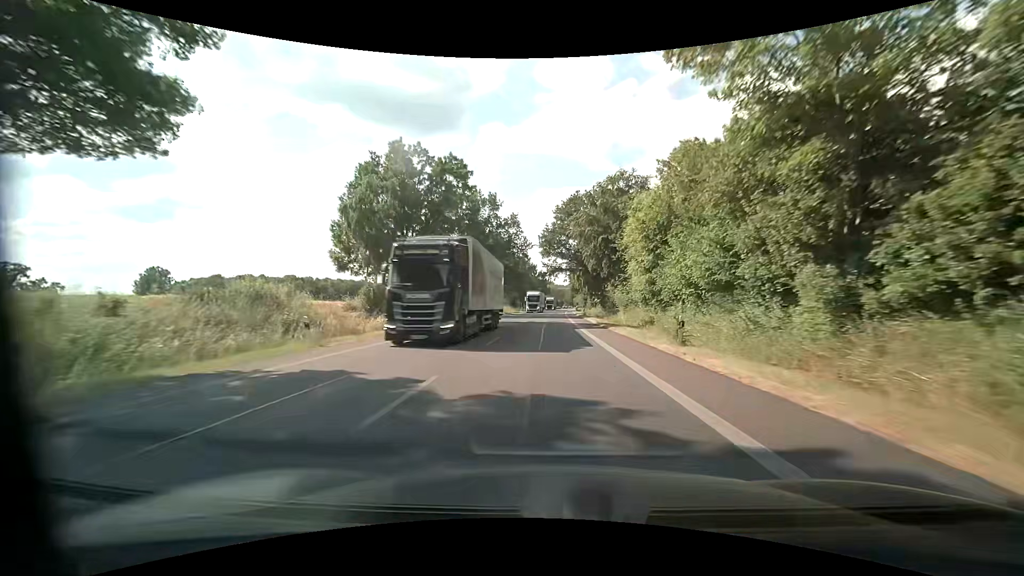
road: primary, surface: asphalt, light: Day
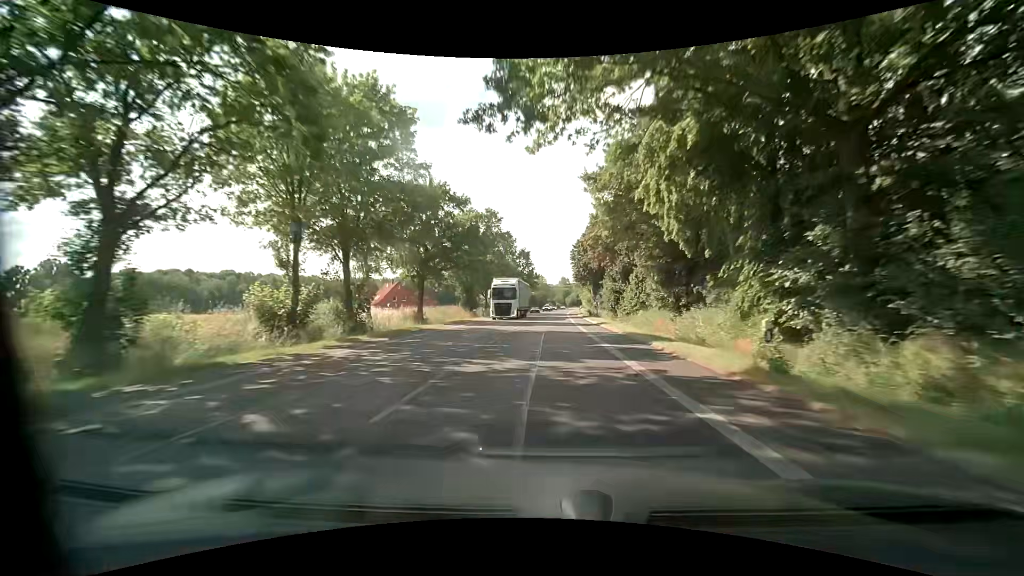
(+0.5, +58.3) m; +1°
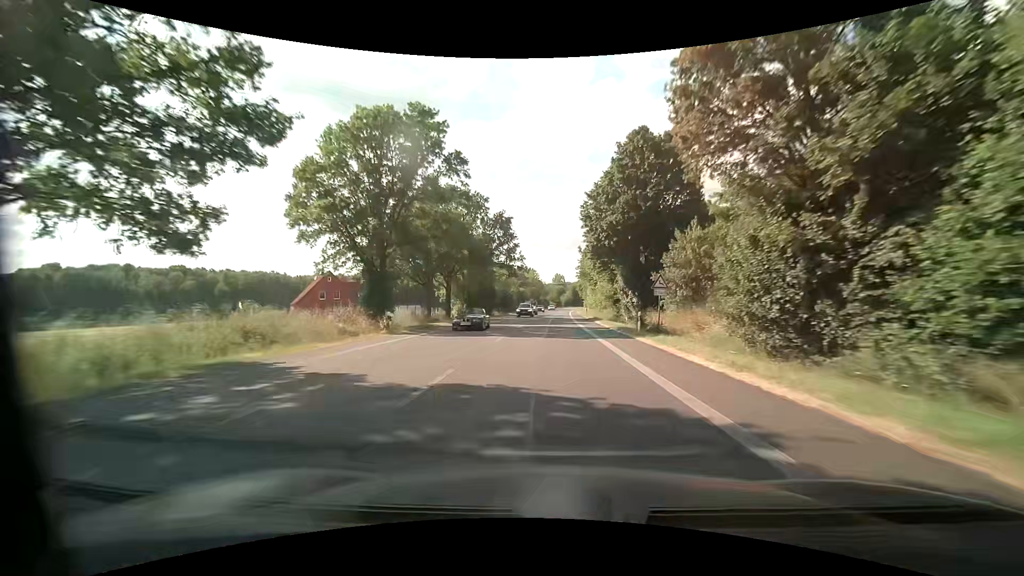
(+0.3, +34.8) m; +1°
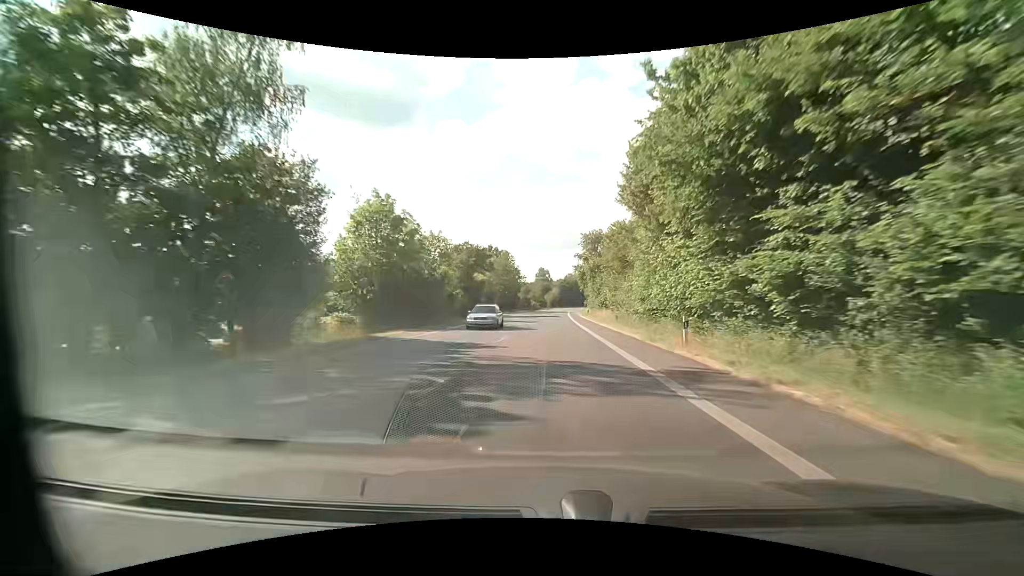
(+1.3, +58.0) m; +2°
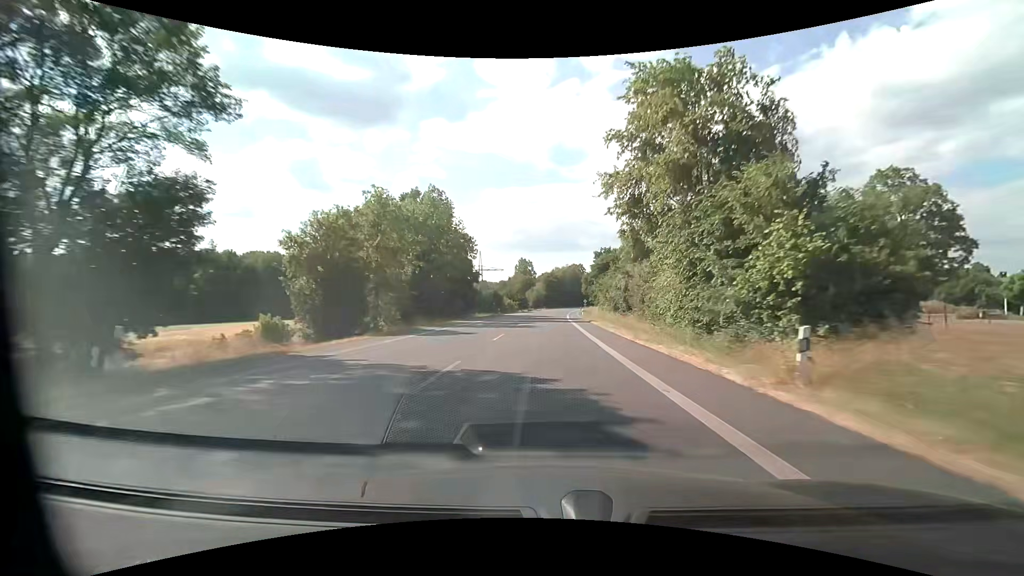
(+1.4, +58.1) m; +2°
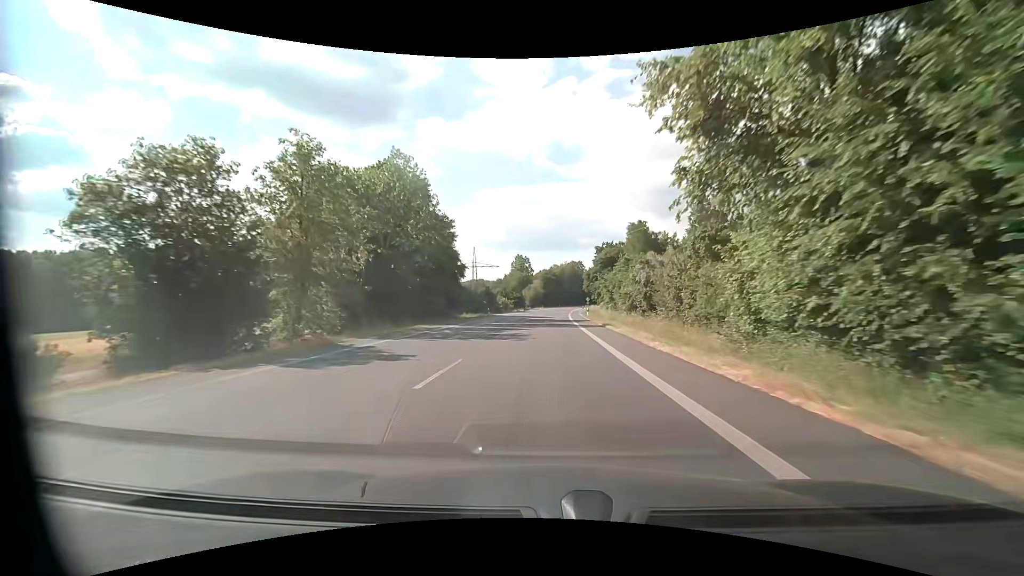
(+0.1, +11.6) m; +1°
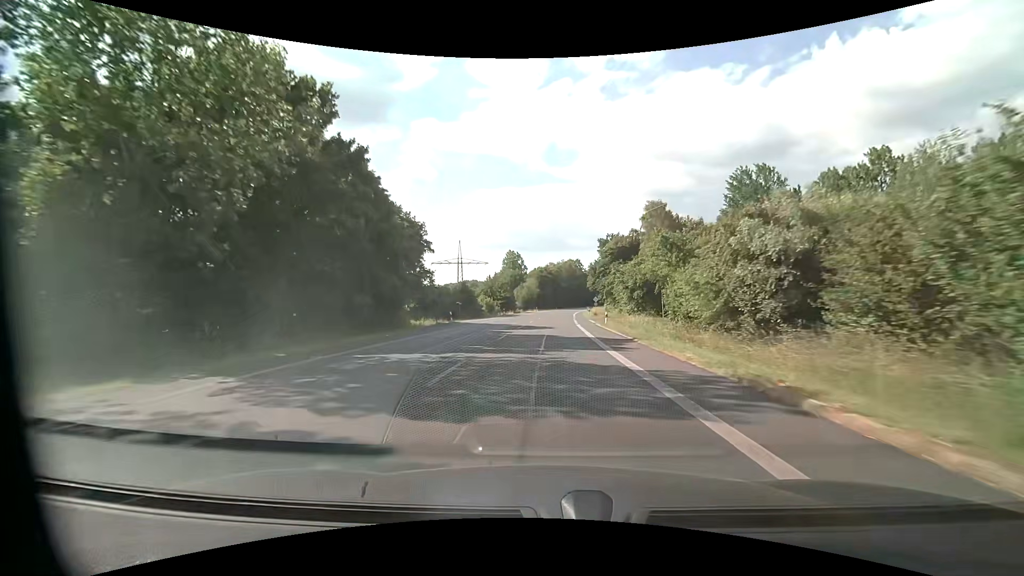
(0.0, +23.3) m; 0°
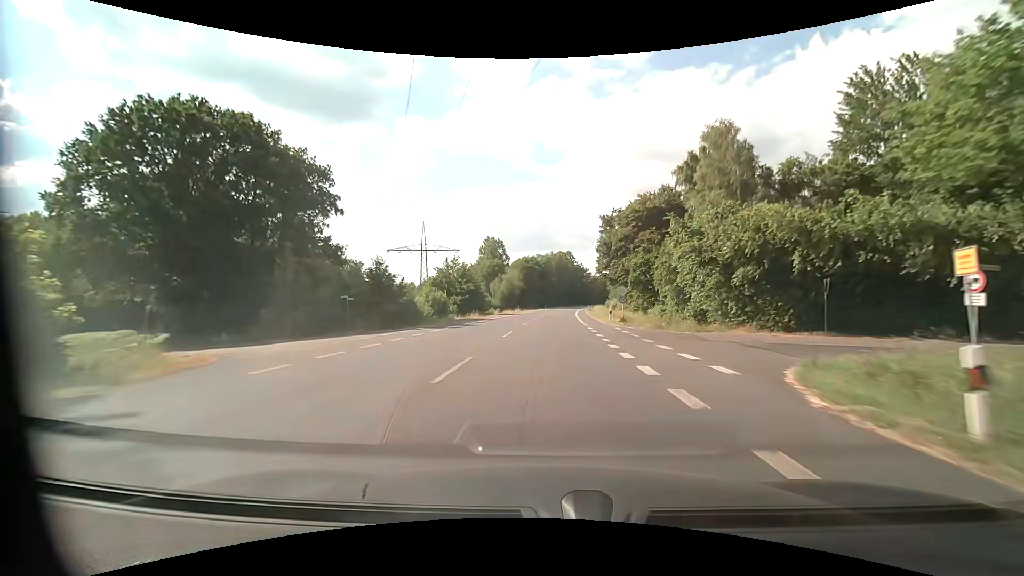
(+0.4, +34.9) m; +1°
(0, +10) (0, +20) (0, +30) (+1, +40) (+1, +50) (+2, +60) (+2, +70) (+3, +80) (+4, +90) (+5, +100) m
